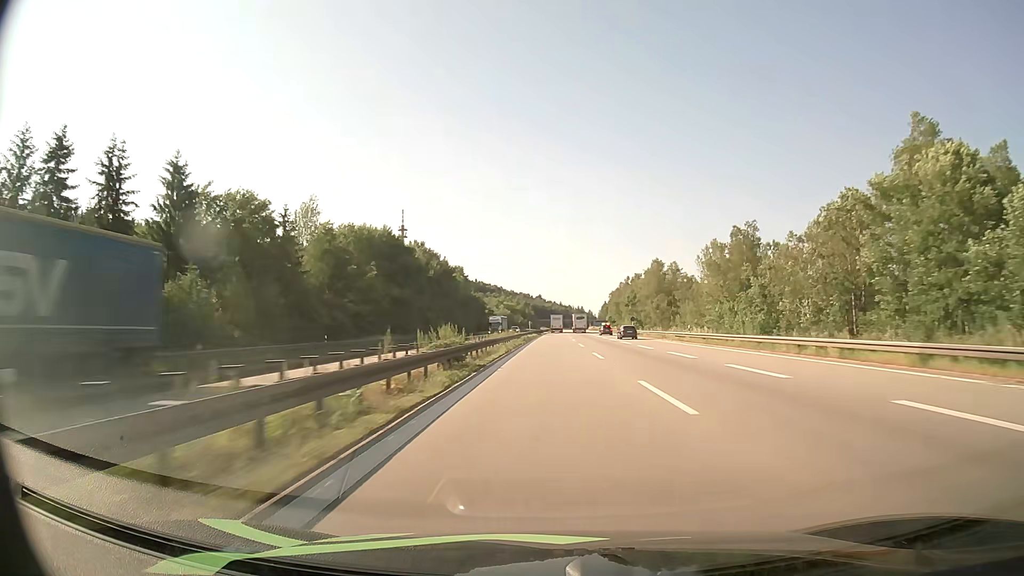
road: motorway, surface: asphalt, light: Day
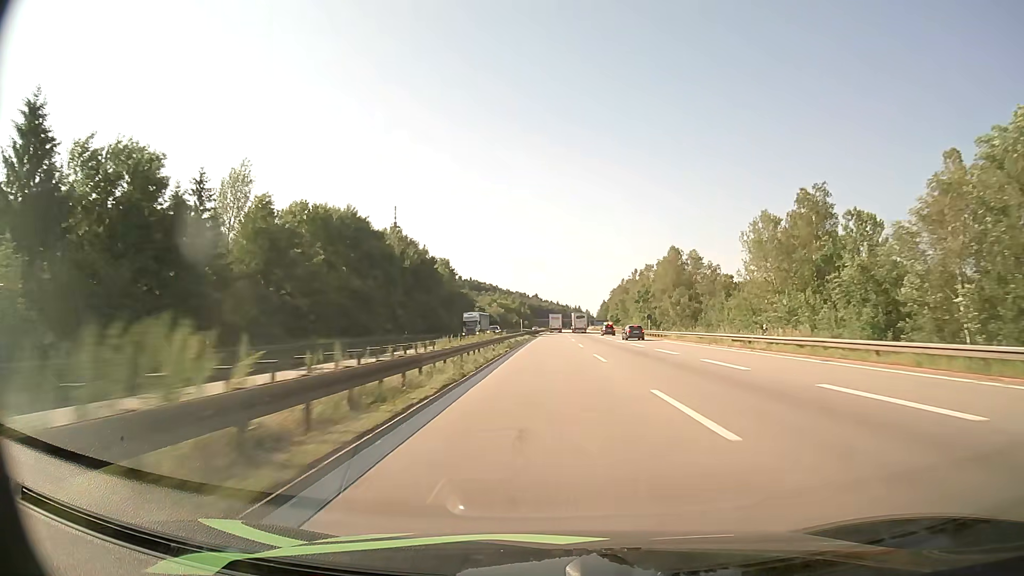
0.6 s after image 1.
(+0.1, +20.4) m; 0°
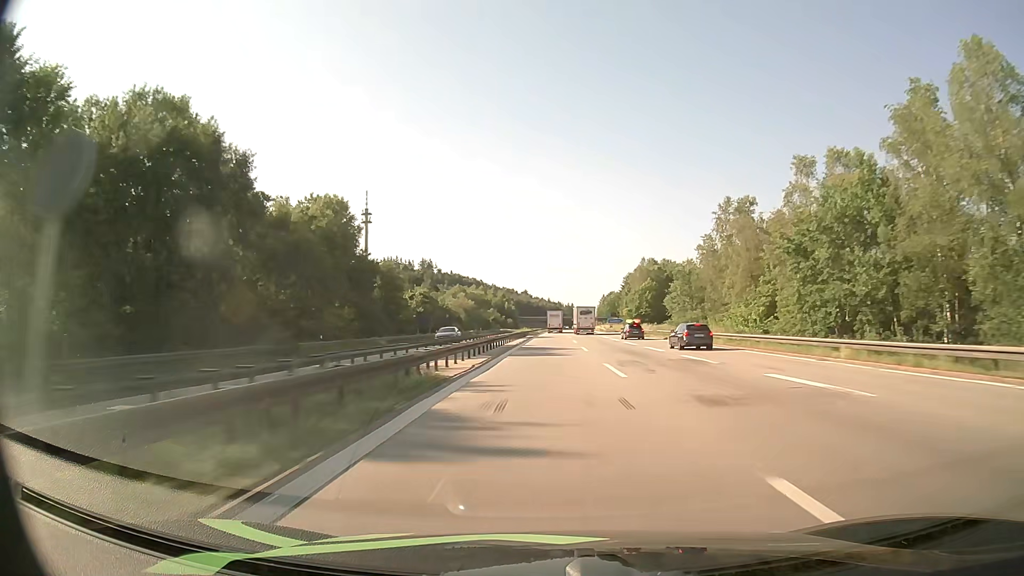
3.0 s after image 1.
(+0.6, +79.9) m; +1°
(0, +10) (0, +20) (0, +30) (0, +40) (0, +50) (0, +60) (+1, +70) (+1, +80) (+1, +90) (+1, +100) m
